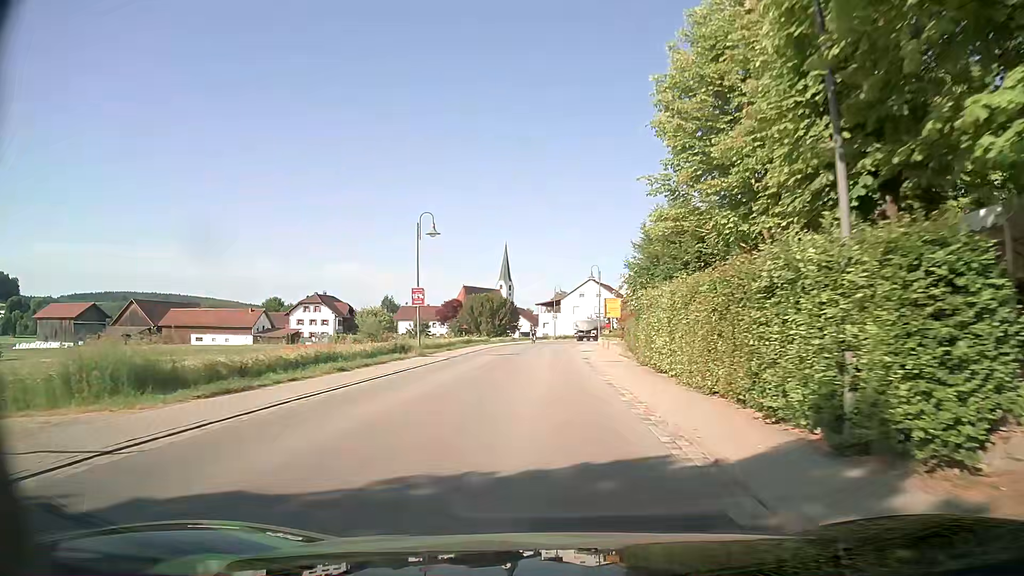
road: secondary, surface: asphalt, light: Day
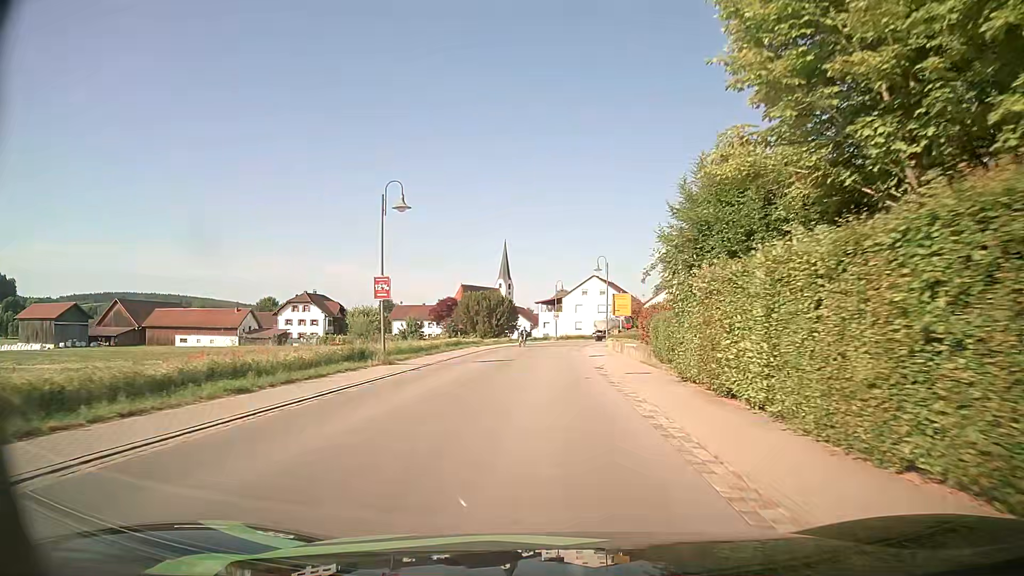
(0.0, +7.3) m; 0°
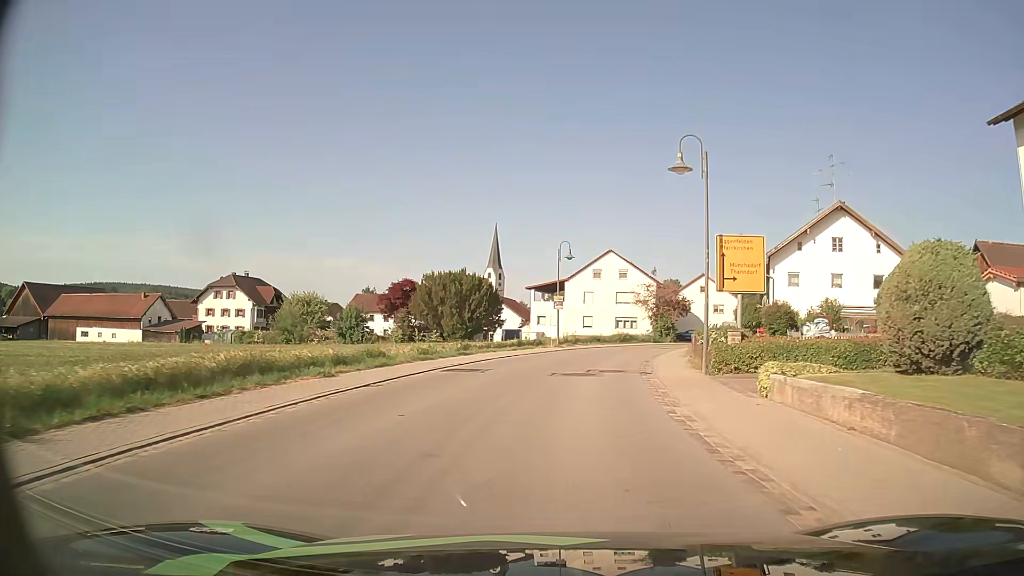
(-0.2, +33.8) m; 0°
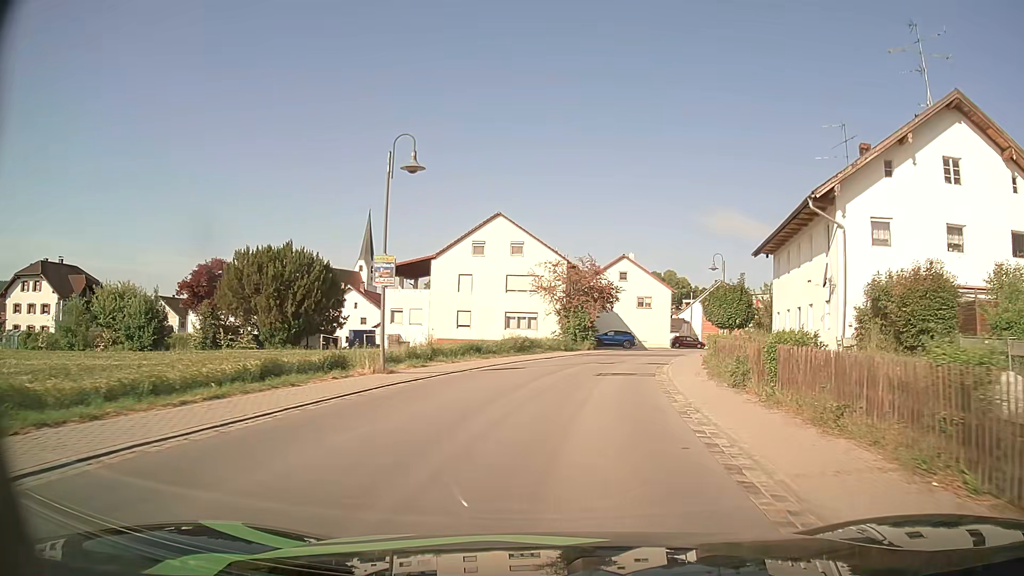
(+1.8, +25.2) m; +10°
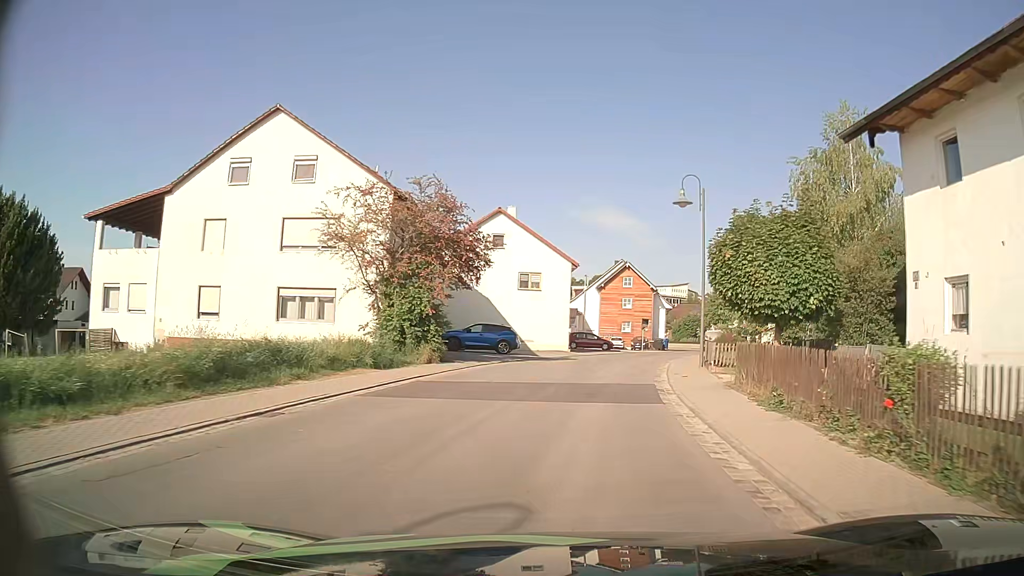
(+2.3, +24.6) m; +11°
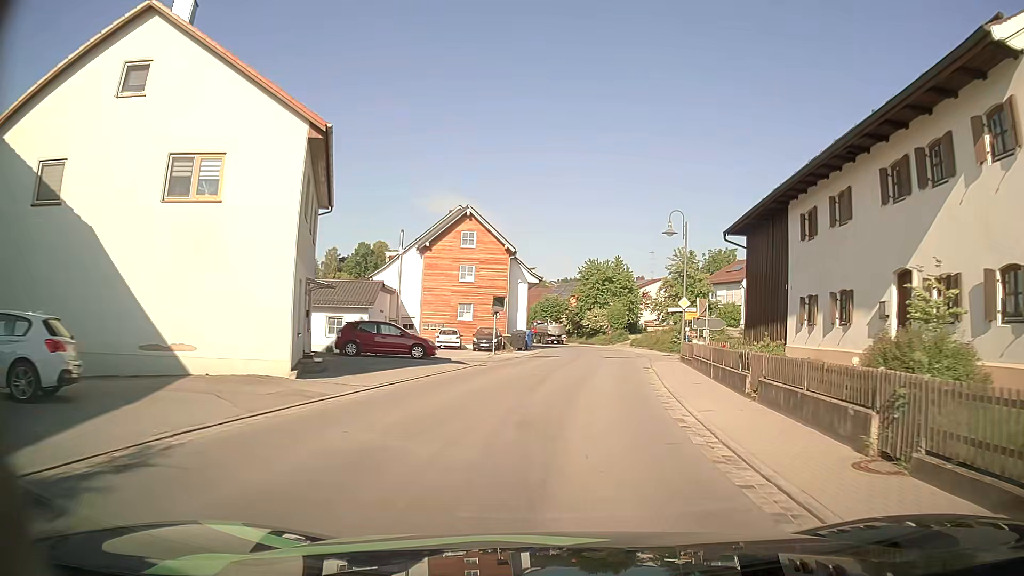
(+3.5, +30.8) m; +13°
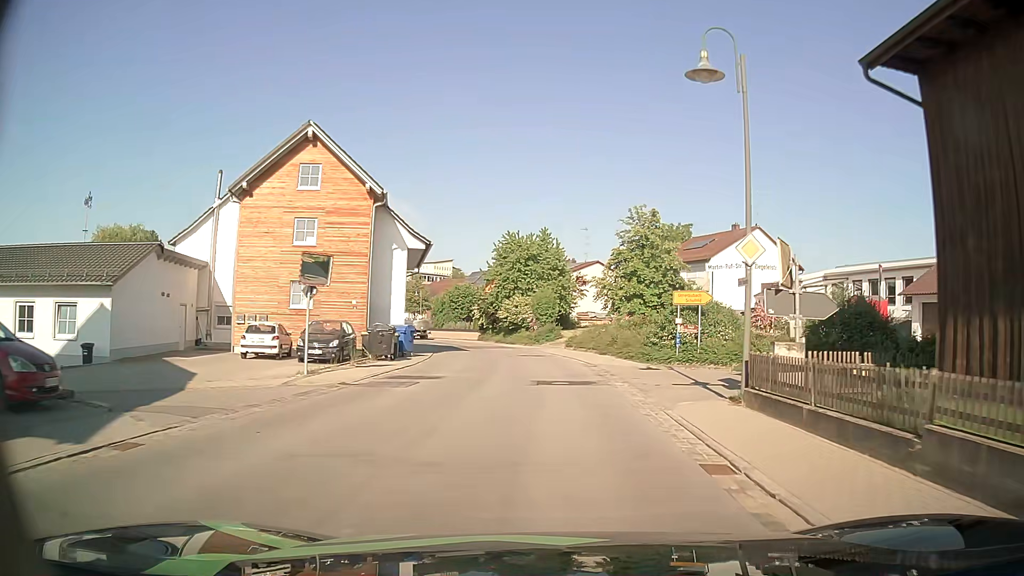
(+1.4, +19.8) m; +7°
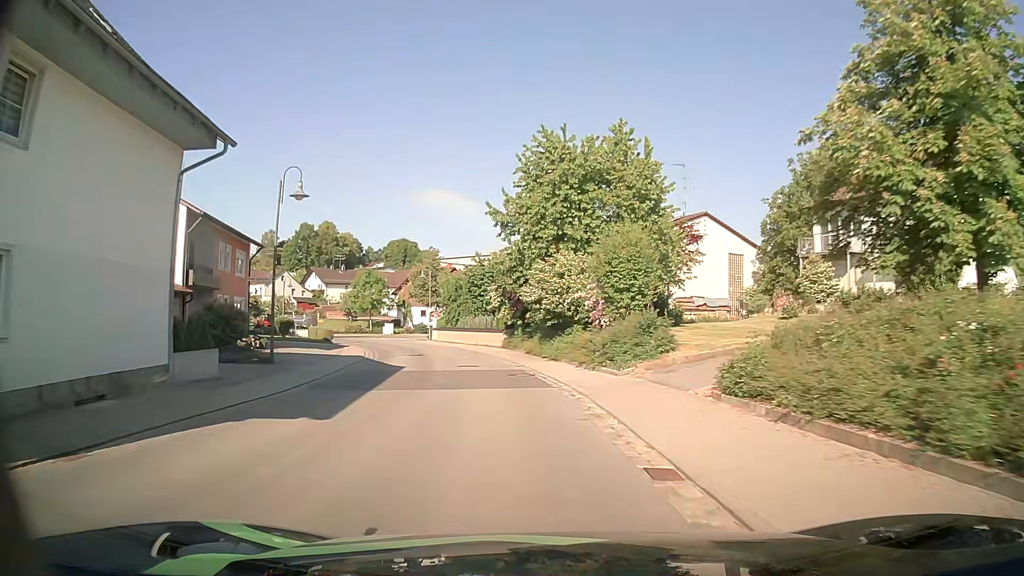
(+0.1, +33.5) m; -5°
(0, +10) (-2, +20) (-3, +30) (-6, +39) (-9, +49) (-12, +58) (-17, +67) (-23, +75) (-30, +82) (-39, +87) m
